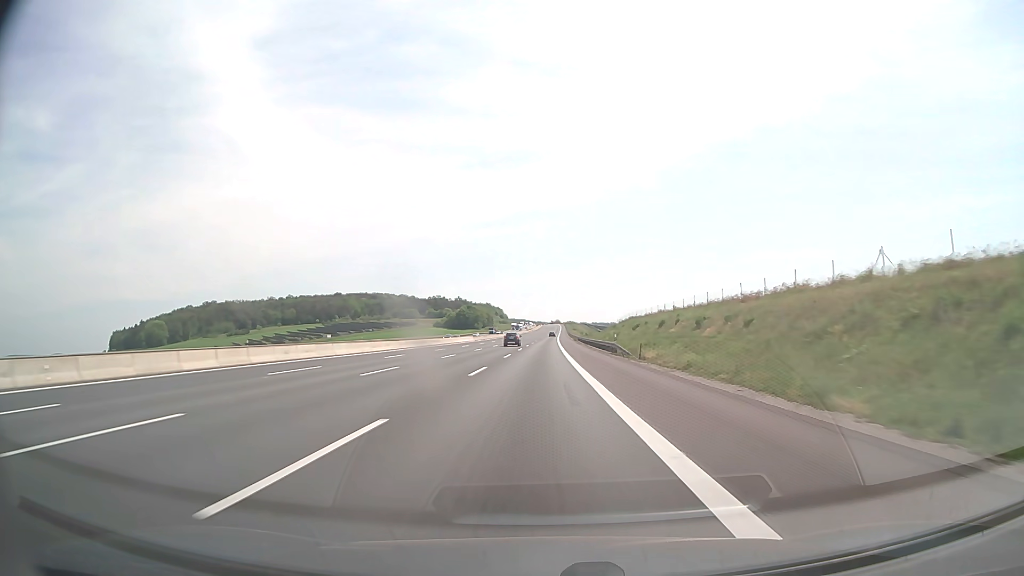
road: motorway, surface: asphalt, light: Day
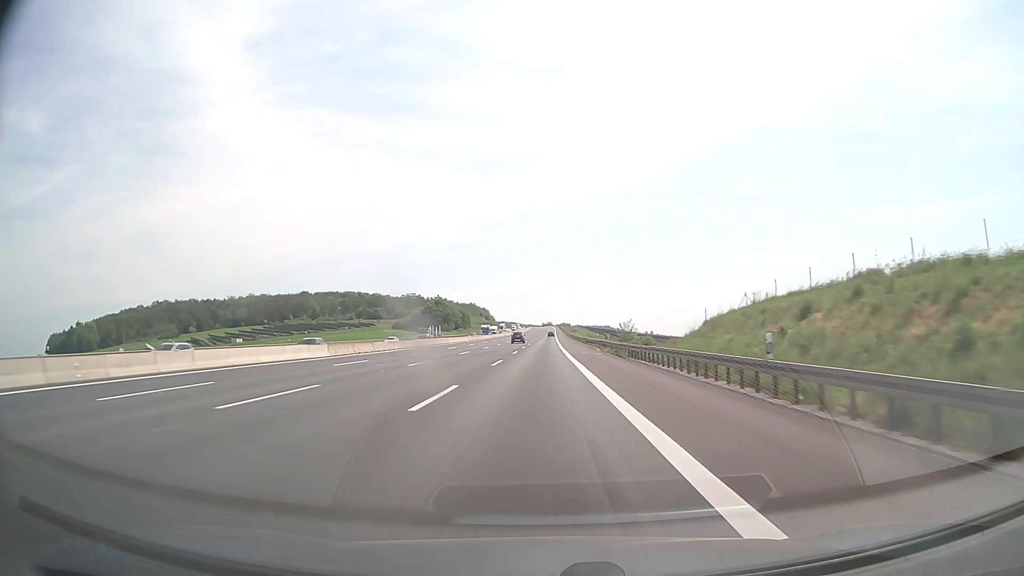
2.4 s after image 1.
(+0.5, +82.4) m; +1°
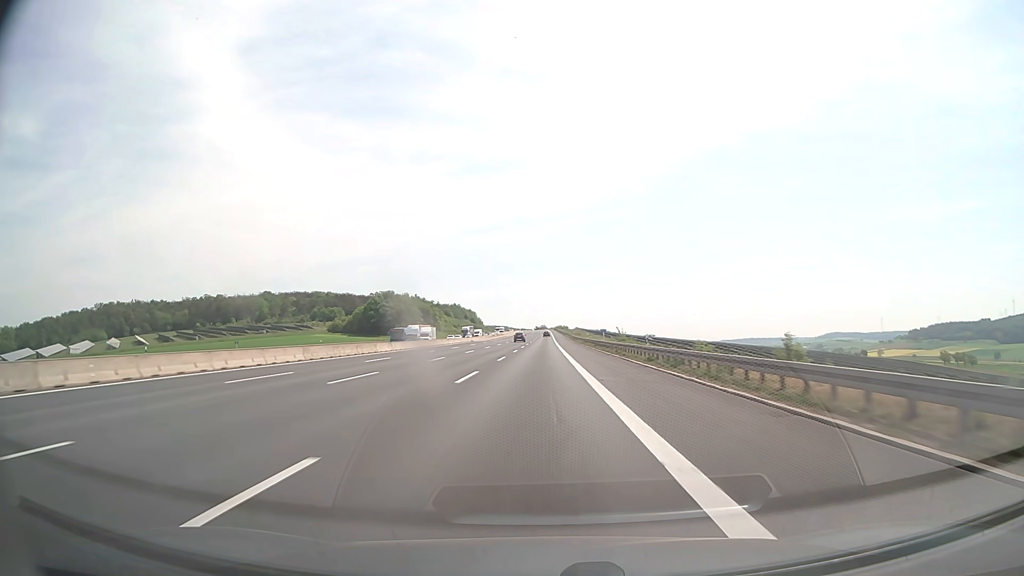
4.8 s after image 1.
(+0.5, +82.3) m; +1°
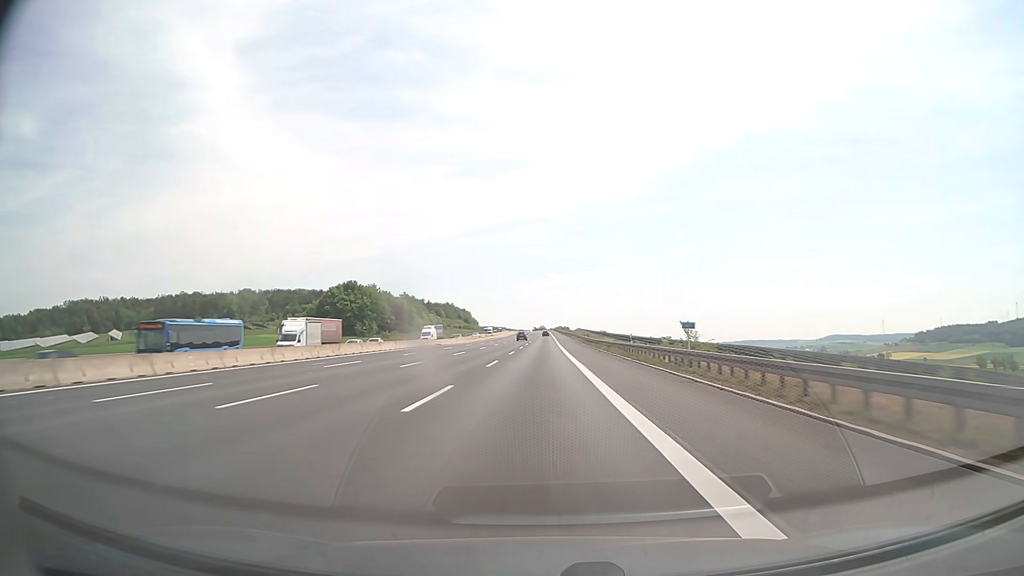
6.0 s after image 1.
(0.0, +41.1) m; 0°
(0, +10) (0, +20) (0, +30) (0, +40) (0, +50) (0, +60) (0, +70) (0, +80) (0, +90) (0, +100) m
